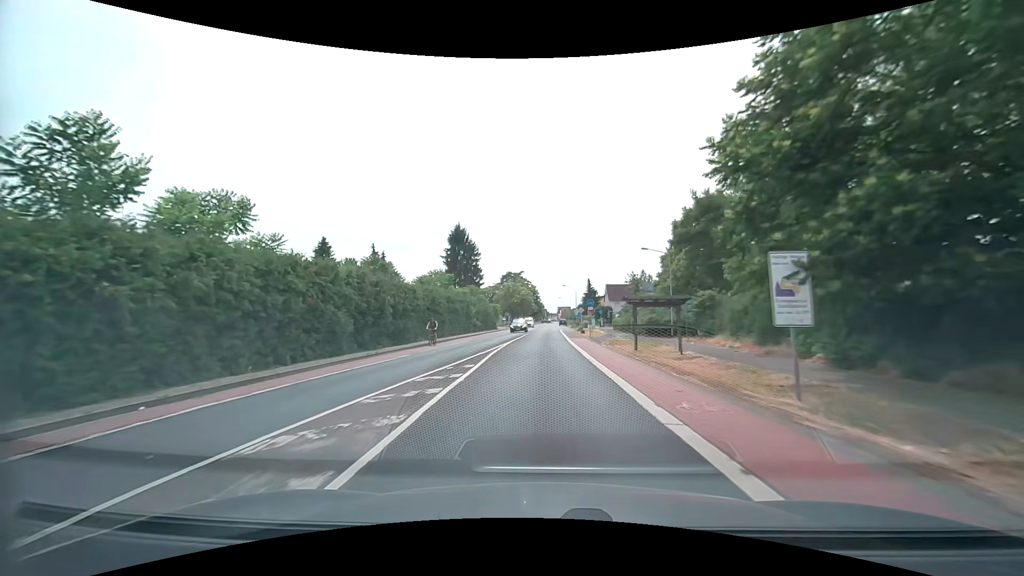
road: tertiary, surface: asphalt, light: Day
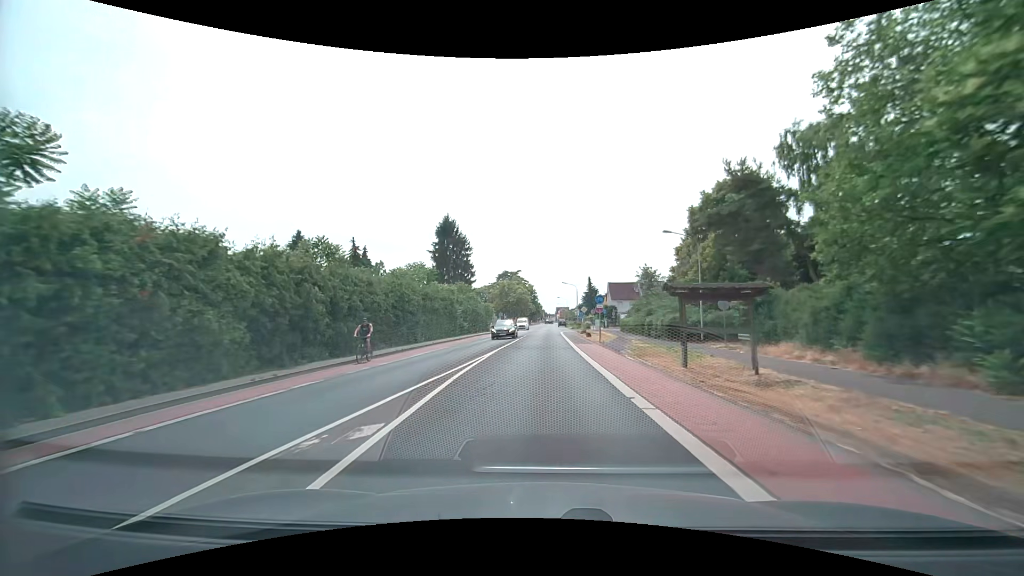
(0.0, +8.4) m; 0°
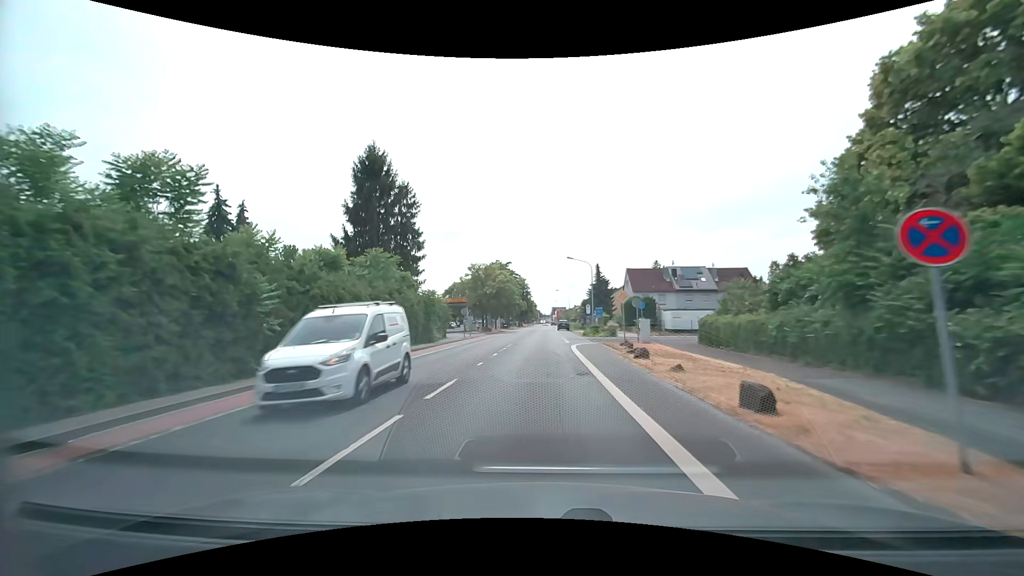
(+0.5, +33.1) m; +1°
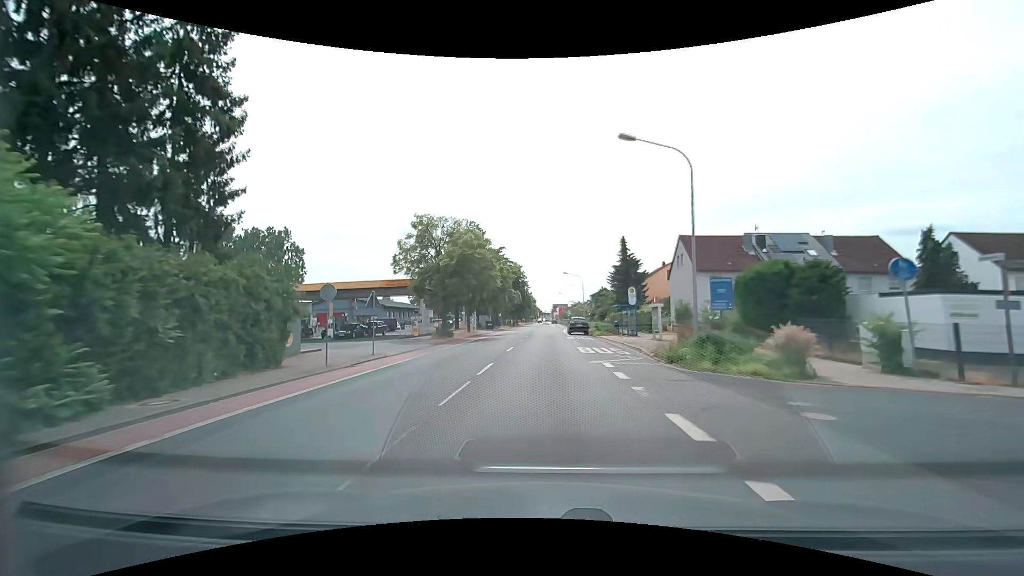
(-0.4, +32.1) m; -1°
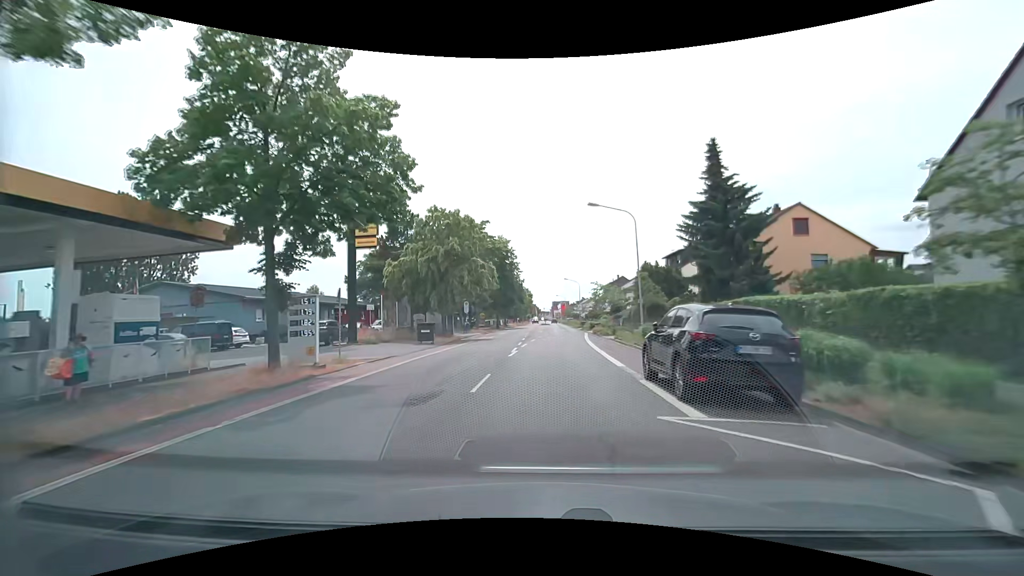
(+0.3, +38.7) m; 0°
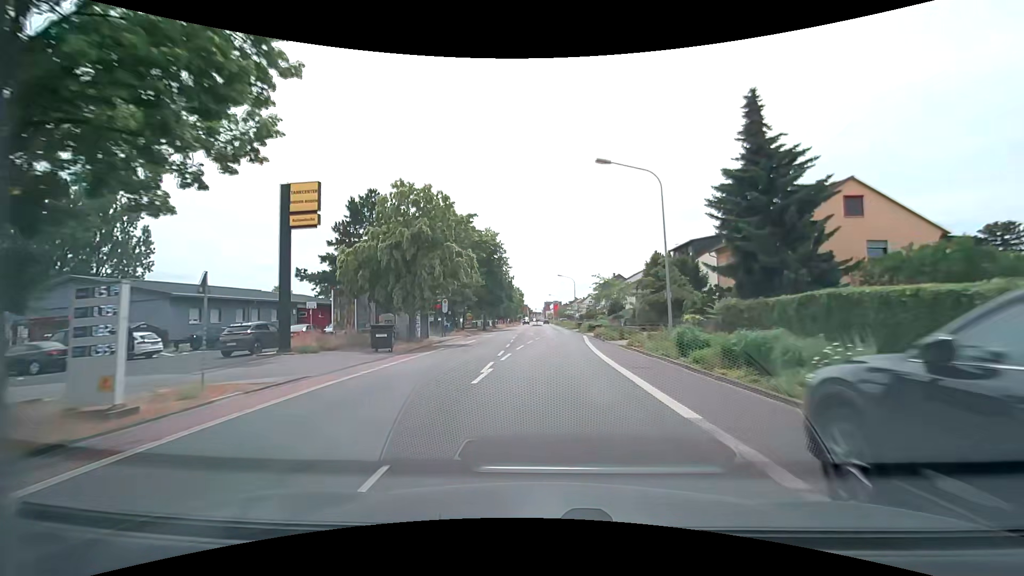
(+0.1, +7.6) m; +1°
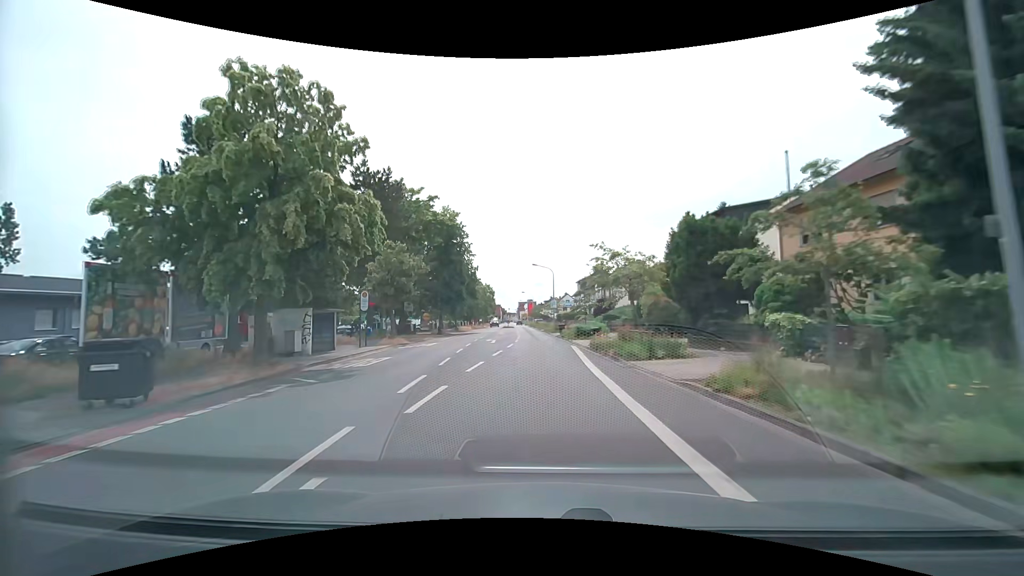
(+0.4, +14.9) m; +3°
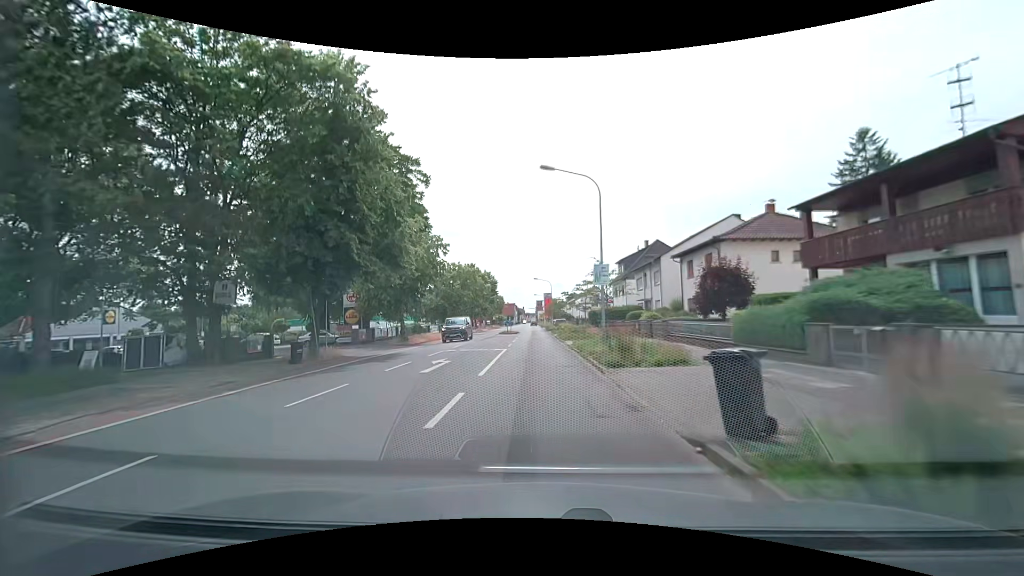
(-0.2, +36.4) m; -2°
